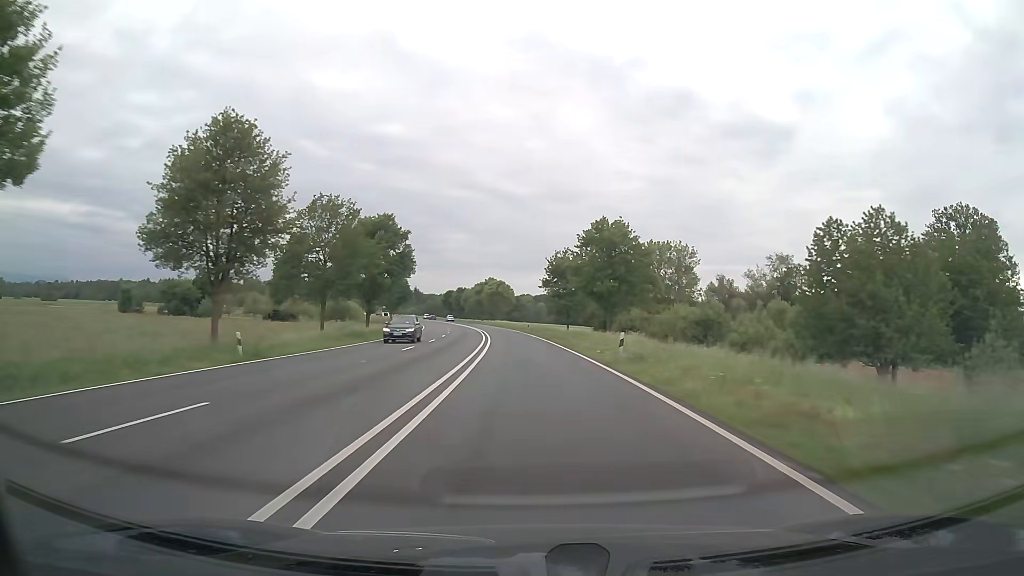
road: trunk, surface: asphalt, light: Day
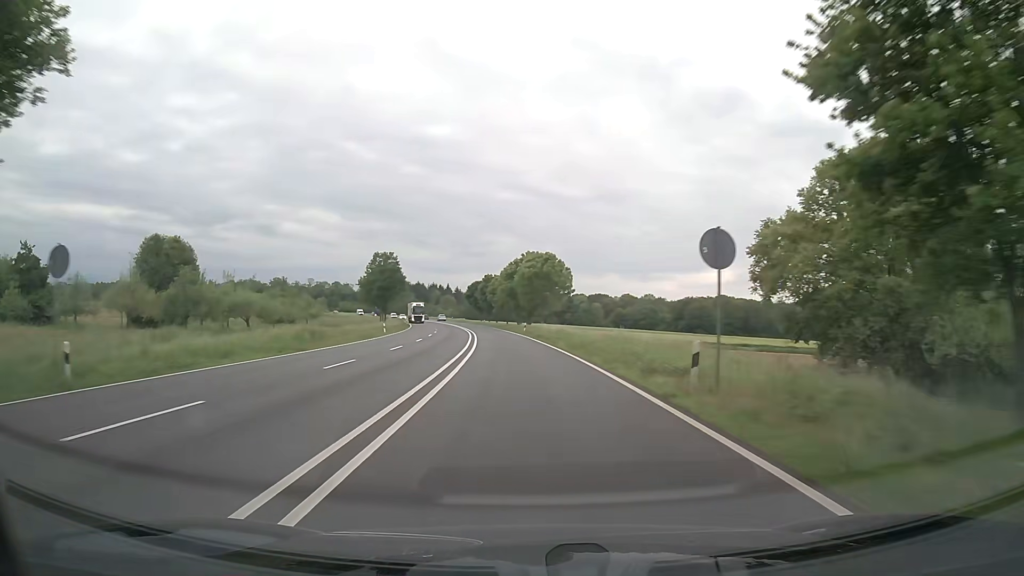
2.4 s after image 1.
(-2.2, +60.4) m; -4°
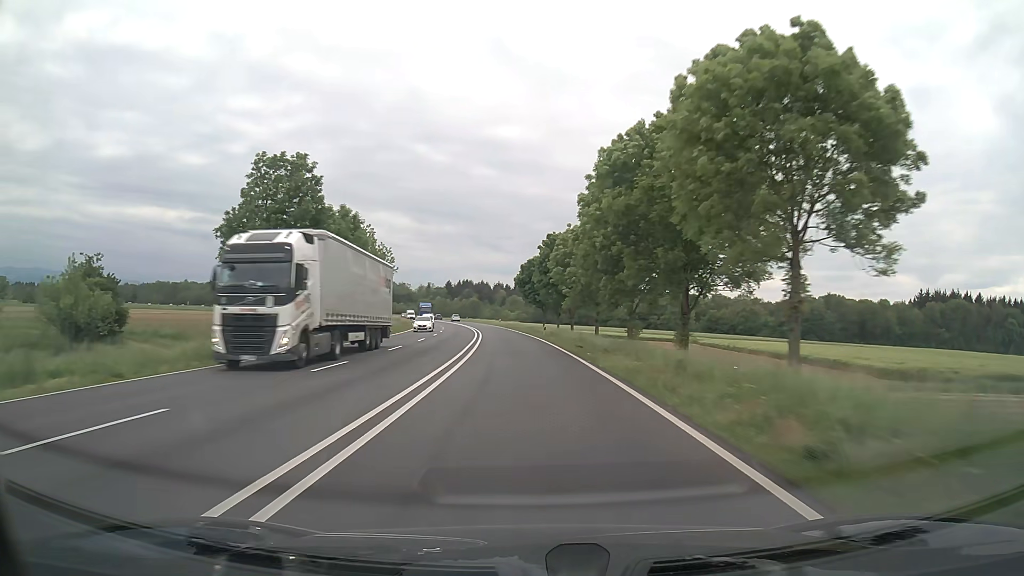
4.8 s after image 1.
(-3.2, +61.7) m; -6°
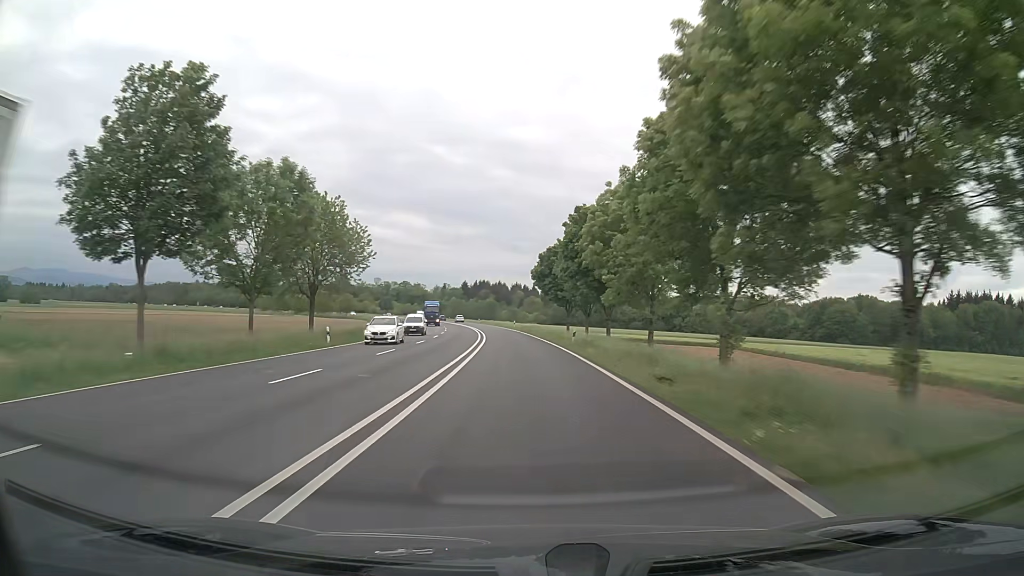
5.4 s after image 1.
(-0.2, +15.7) m; -2°
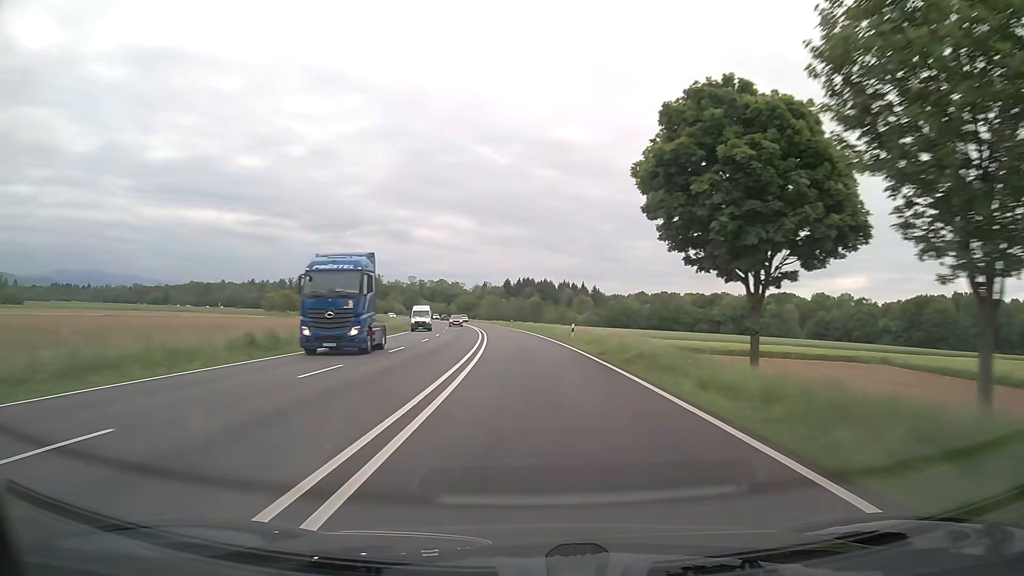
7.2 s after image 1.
(-1.6, +47.3) m; -3°
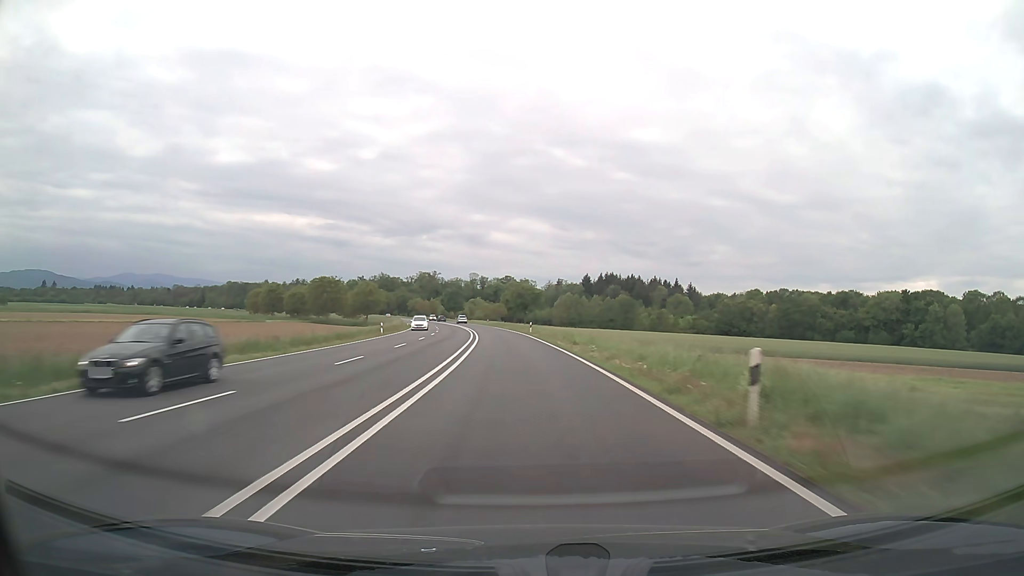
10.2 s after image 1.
(-4.9, +79.7) m; -7°
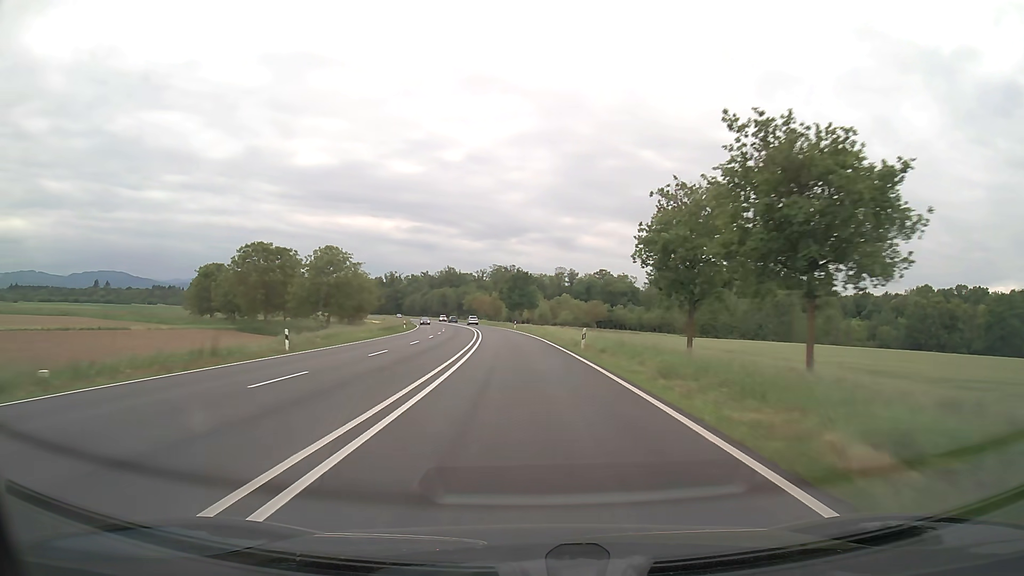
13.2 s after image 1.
(-5.2, +79.9) m; -7°
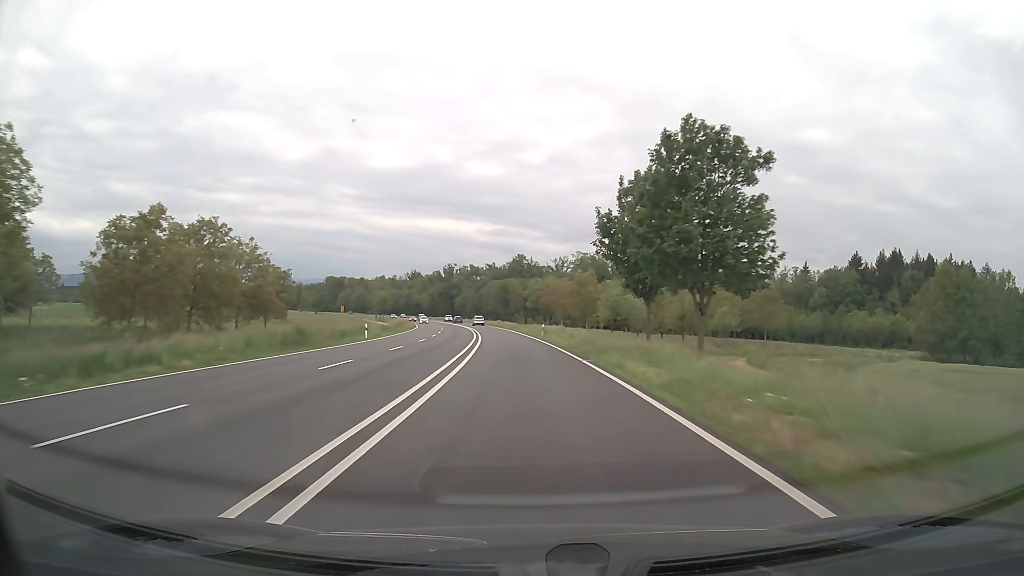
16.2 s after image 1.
(-4.7, +80.0) m; -7°
(0, +10) (0, +20) (-1, +30) (-1, +40) (-2, +50) (-3, +60) (-4, +70) (-5, +80) (-6, +90) (-7, +100) m
